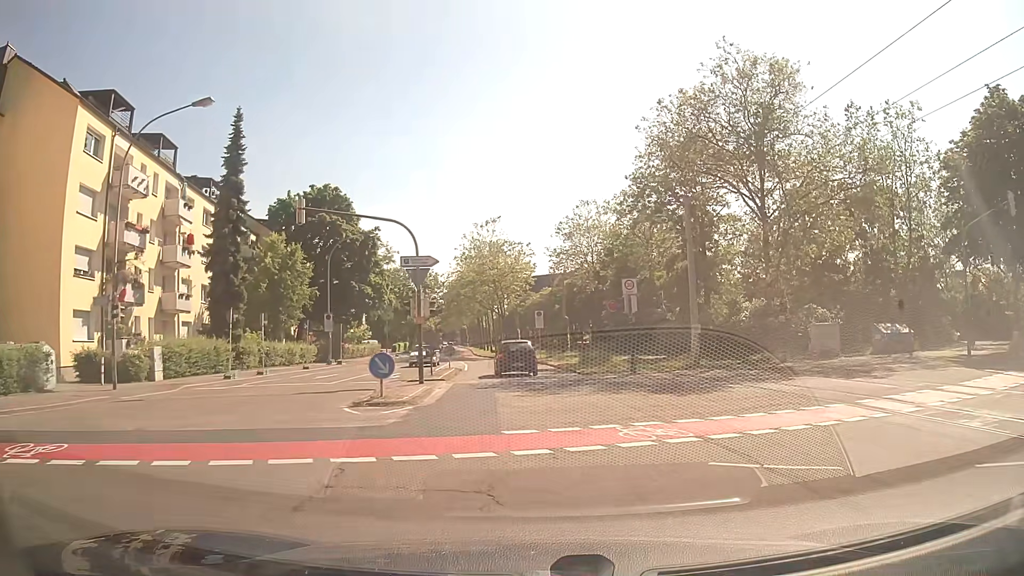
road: residential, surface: asphalt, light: Day
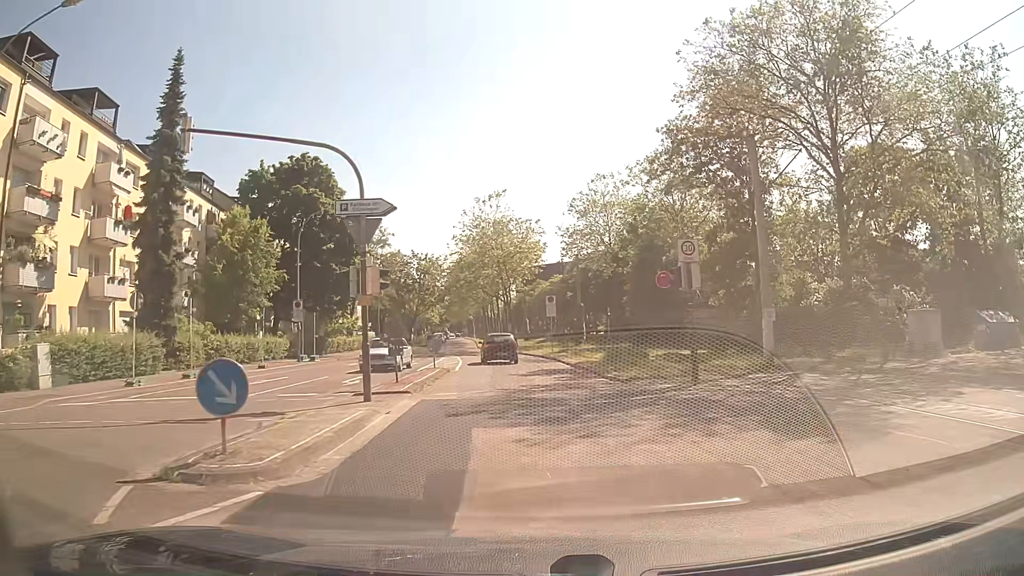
(-0.1, +8.6) m; -1°
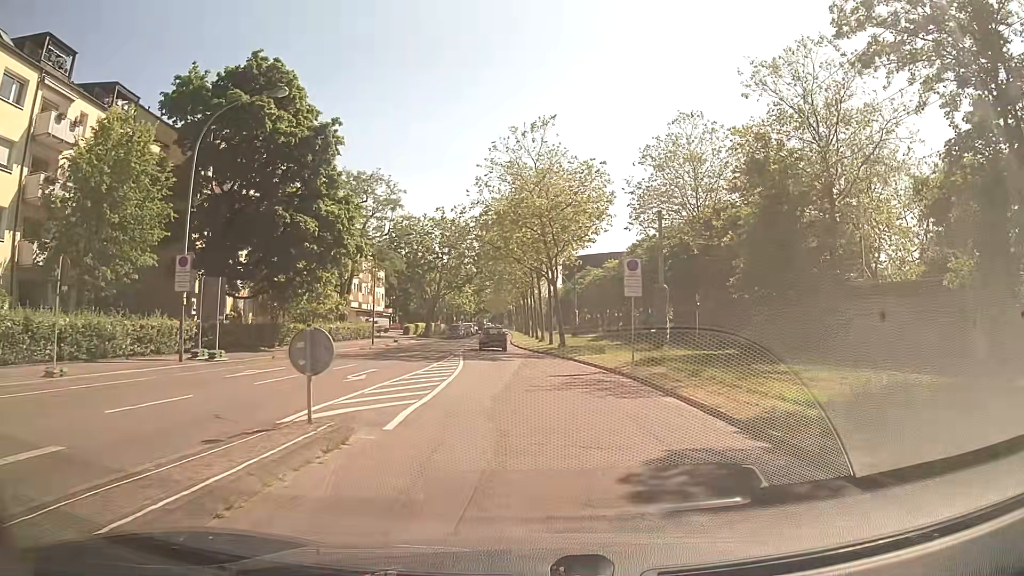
(-0.7, +19.1) m; -4°
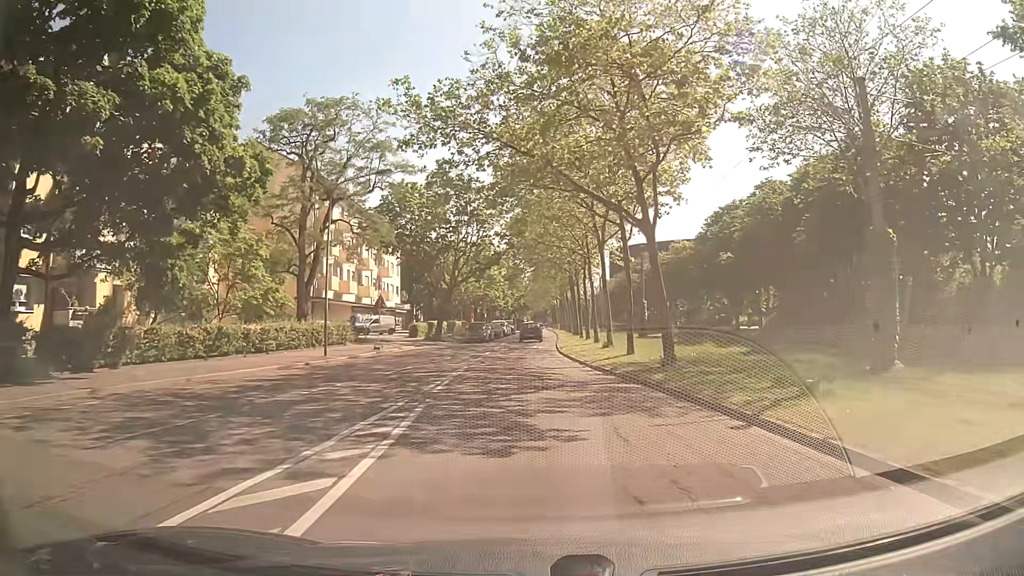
(-0.6, +20.5) m; -3°
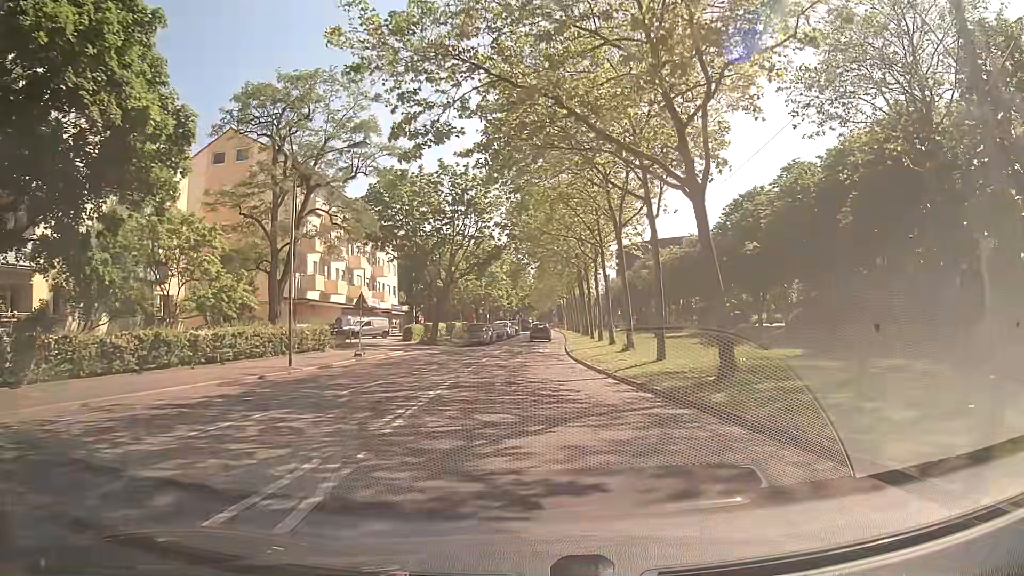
(0.0, +5.1) m; 0°
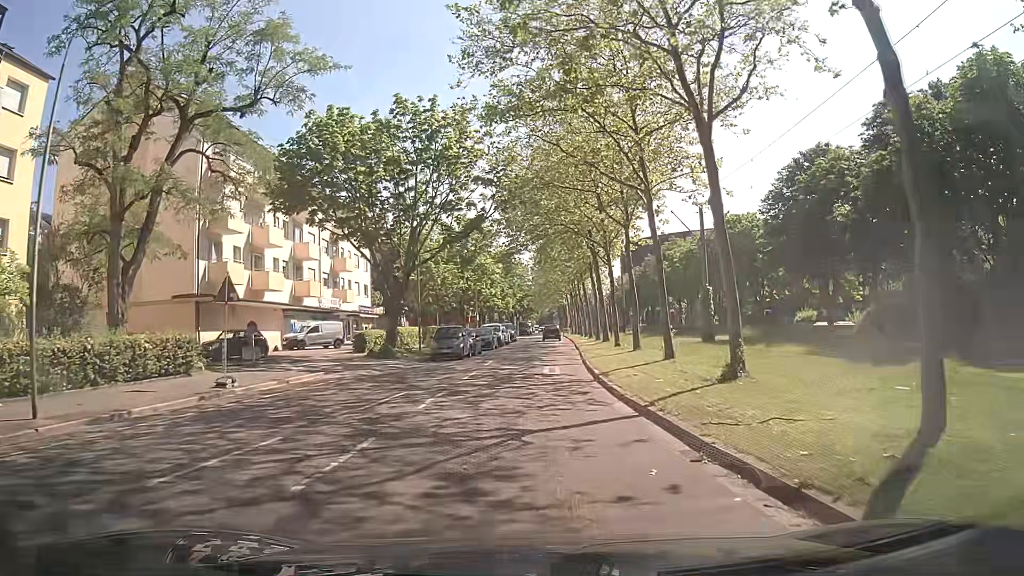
(-0.2, +14.3) m; -1°
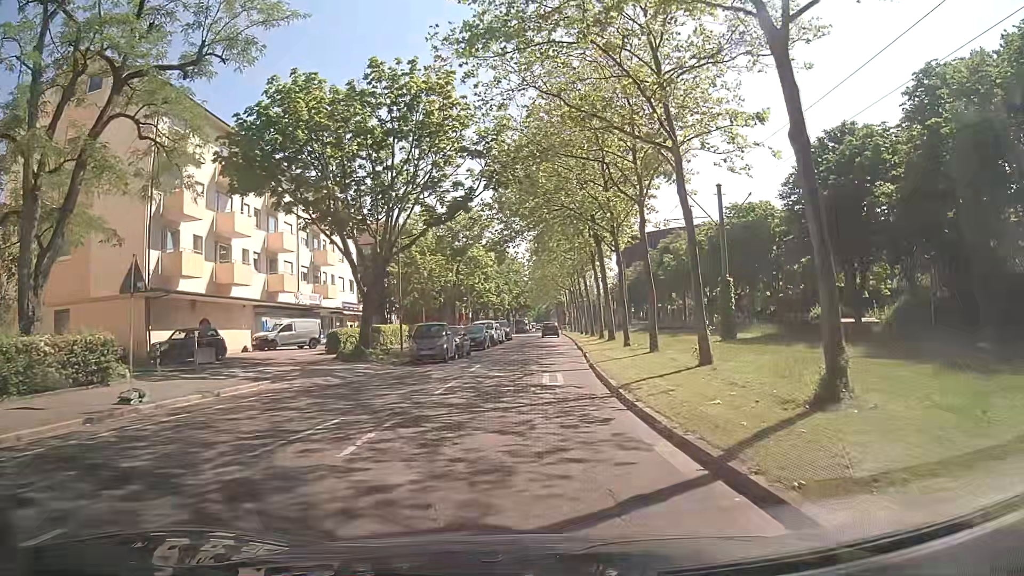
(0.0, +4.5) m; +2°
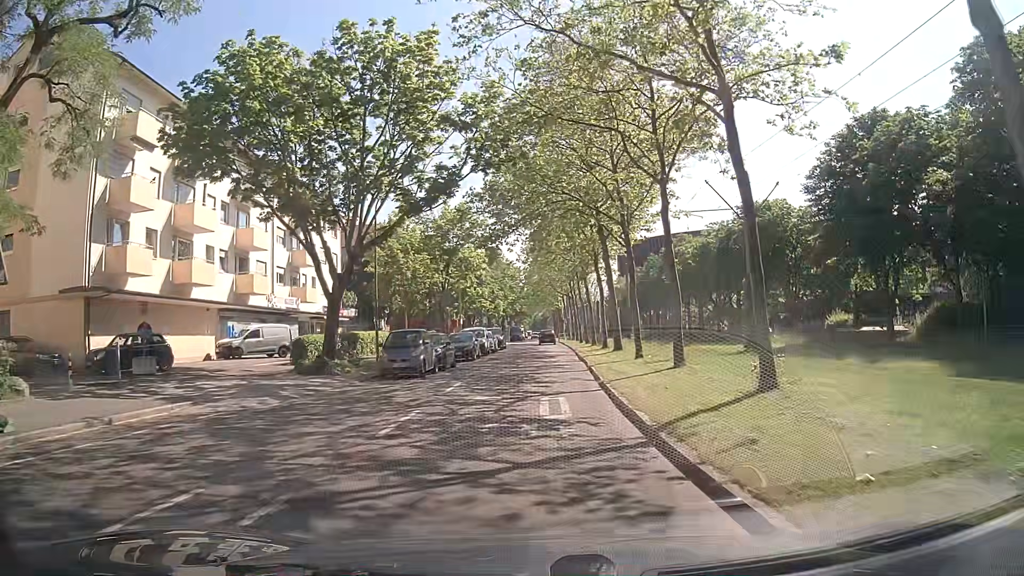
(-0.1, +4.4) m; -2°
